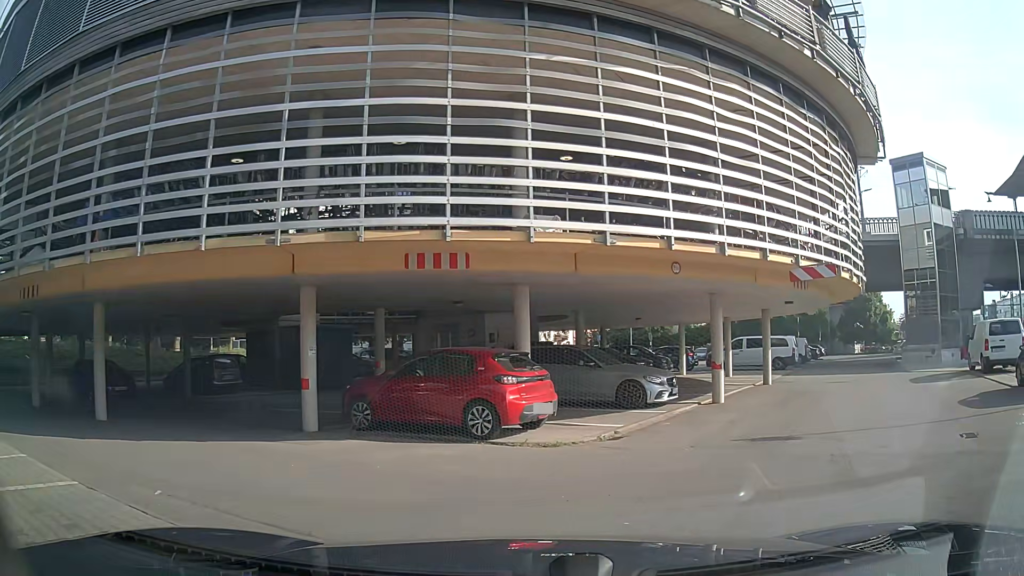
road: secondary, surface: asphalt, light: Day
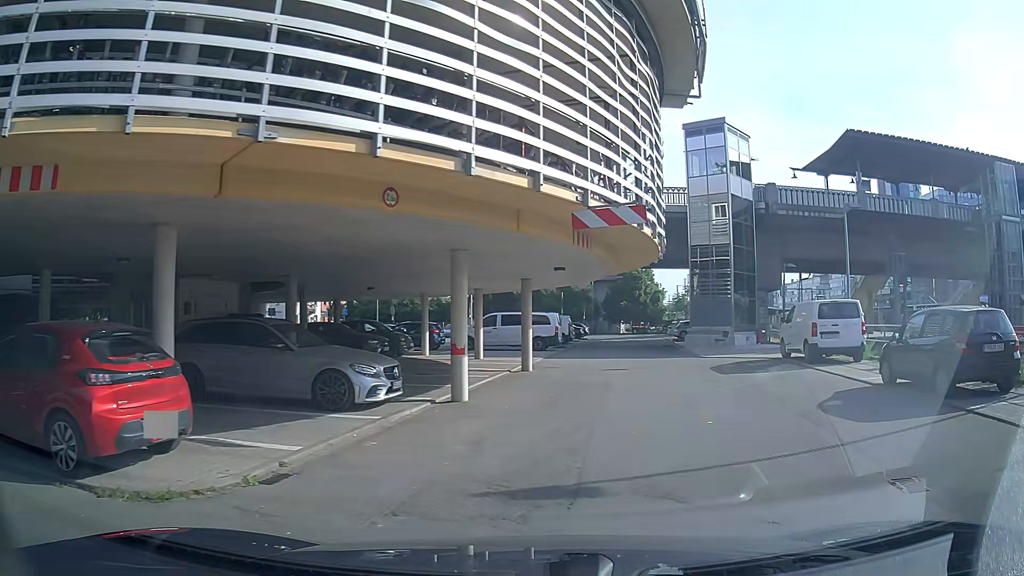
(+0.6, +4.6) m; +18°
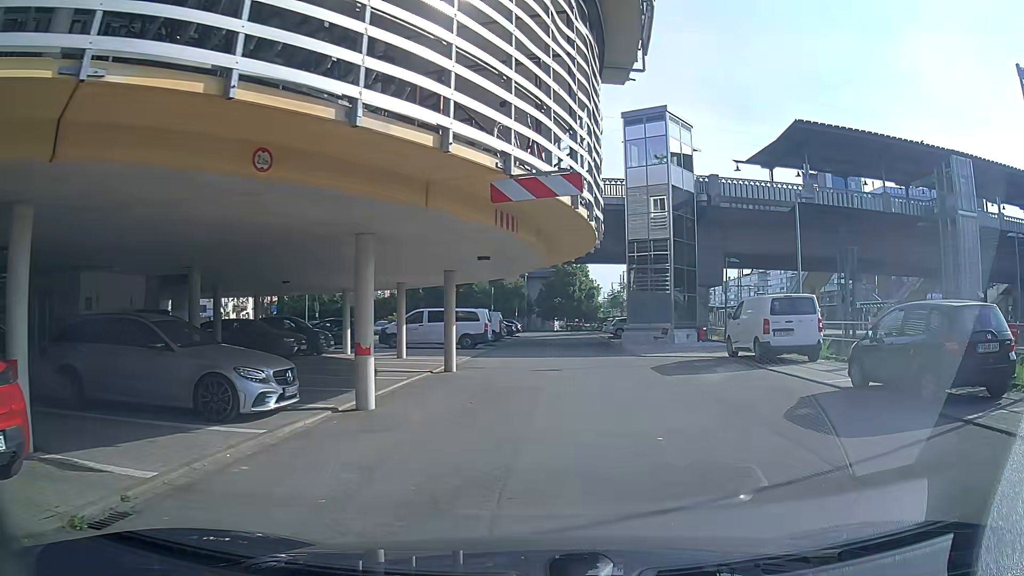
(+0.1, +1.7) m; +4°
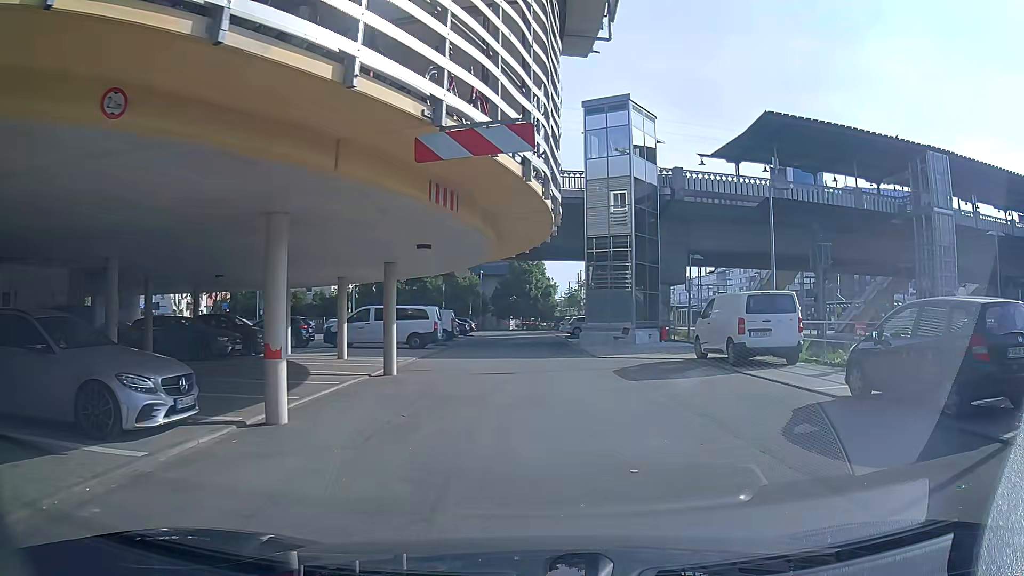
(+0.1, +1.8) m; +6°
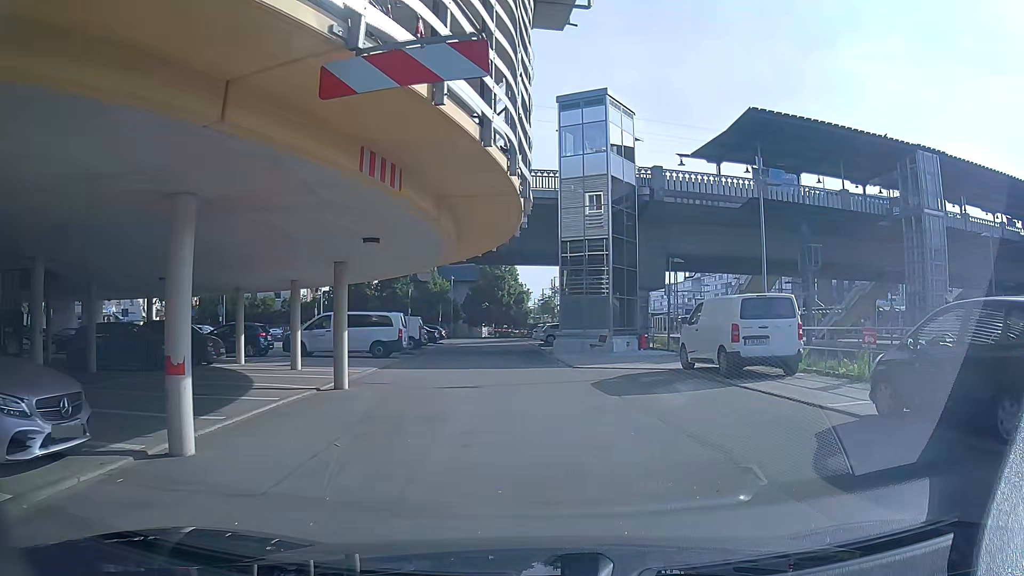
(+0.1, +1.8) m; +3°
